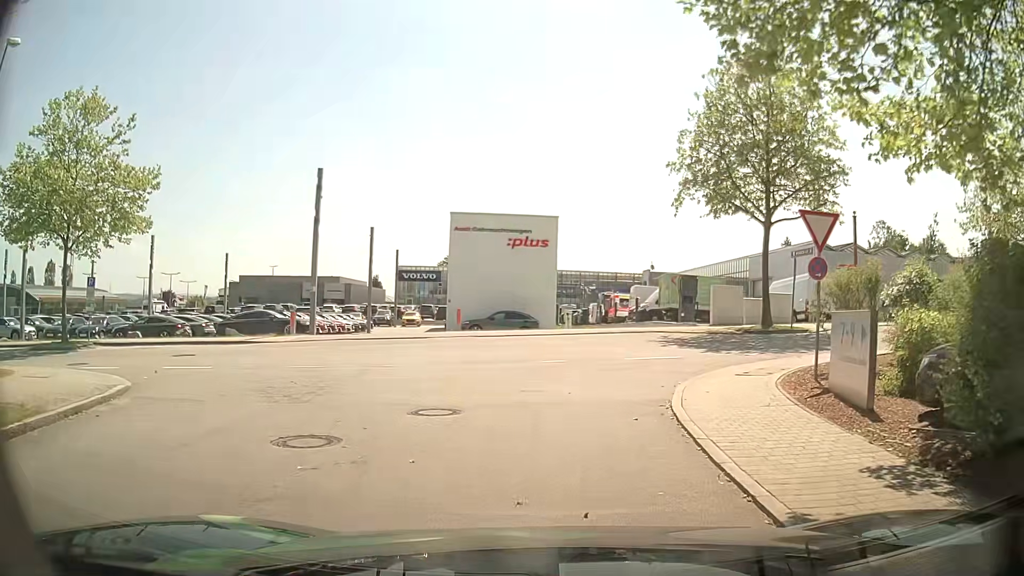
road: residential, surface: asphalt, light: Day
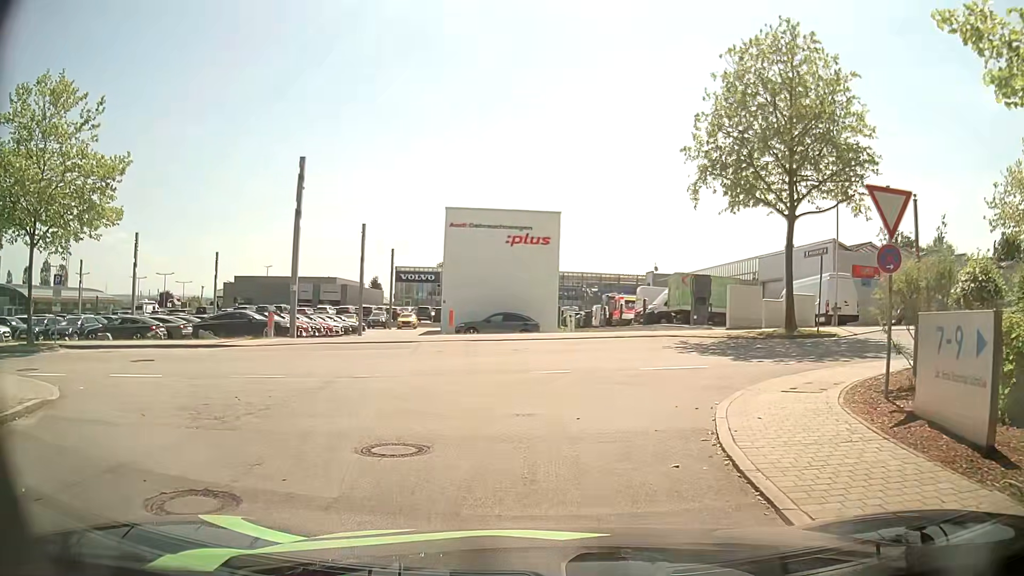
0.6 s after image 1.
(0.0, +2.6) m; +2°
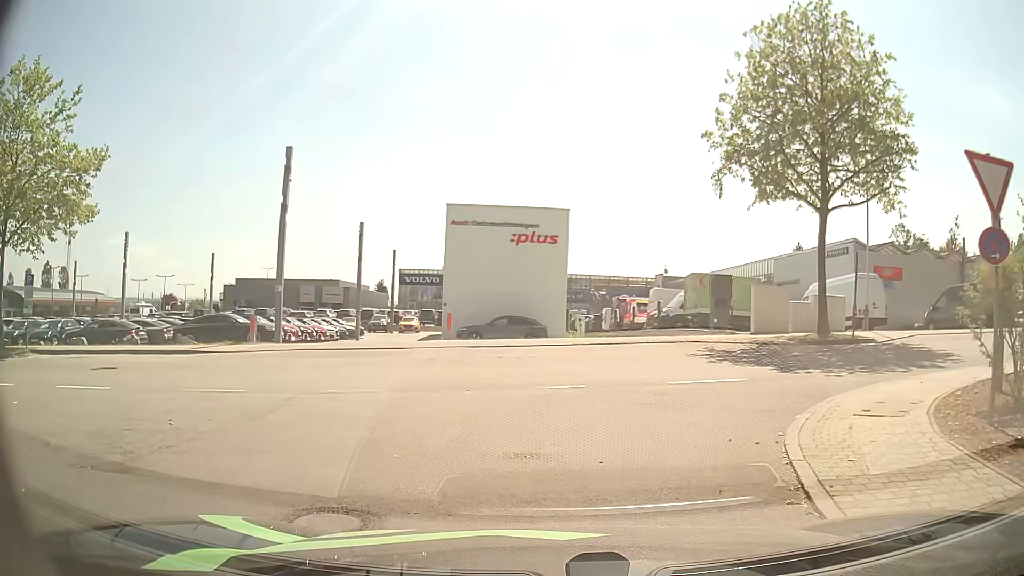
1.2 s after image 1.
(-0.1, +2.3) m; -1°
